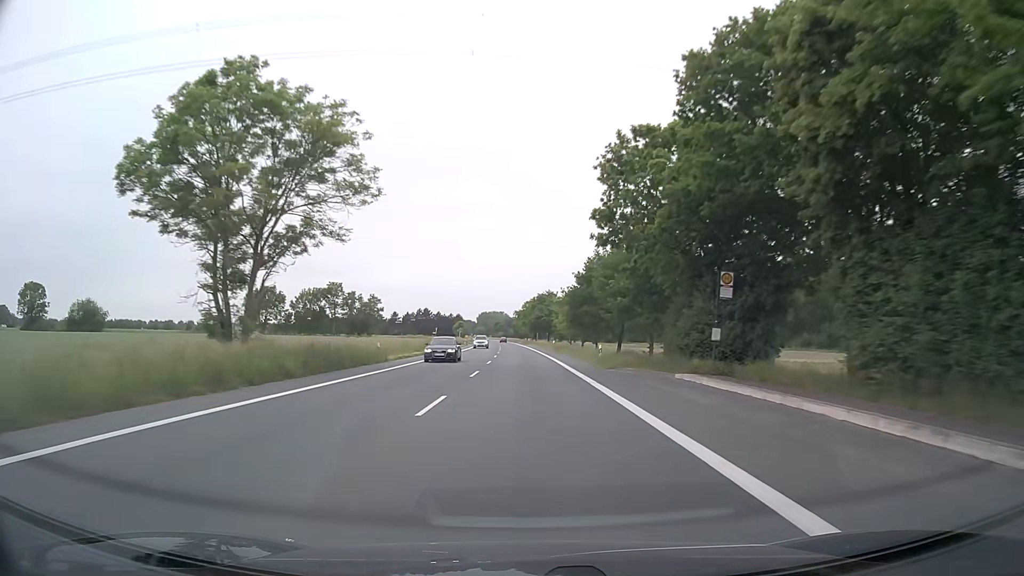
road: primary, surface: asphalt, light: Day
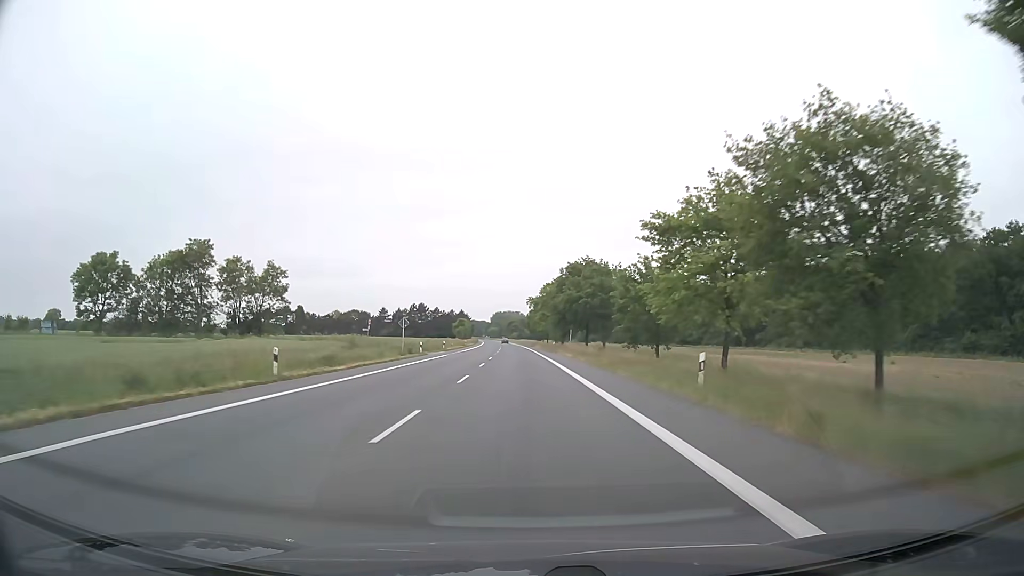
(-0.7, +63.3) m; -1°
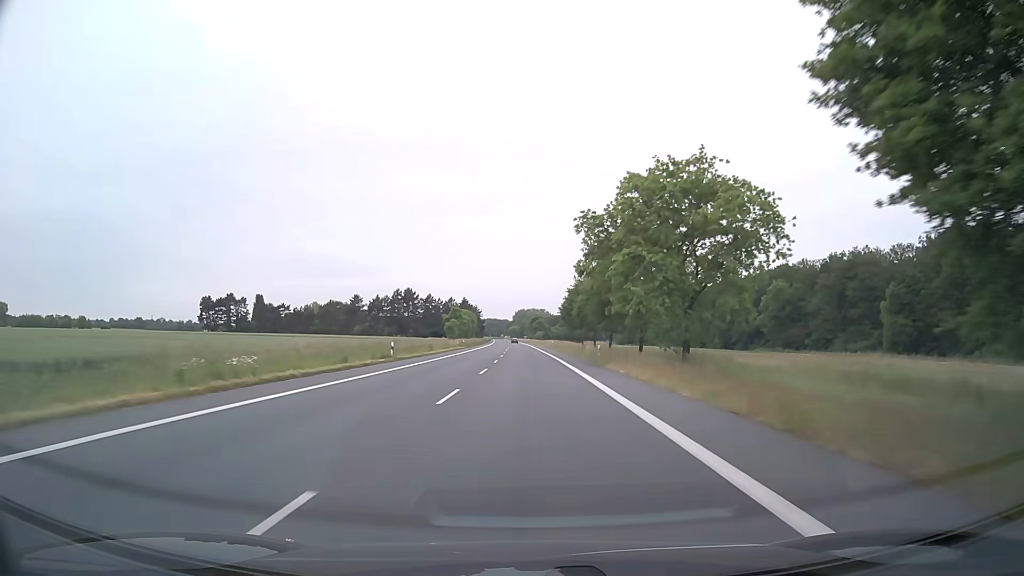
(-1.4, +79.1) m; -2°
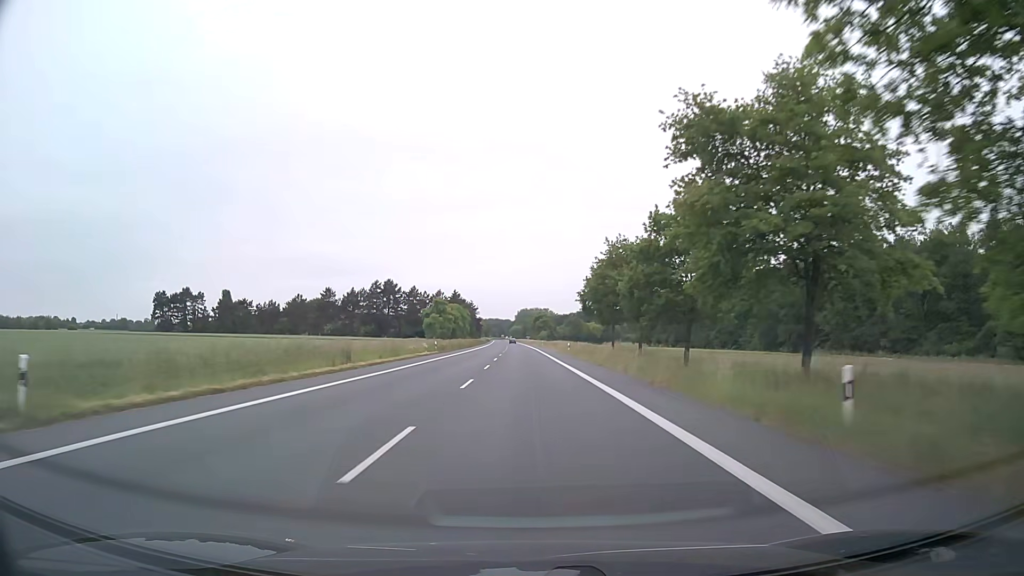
(-0.1, +31.6) m; 0°
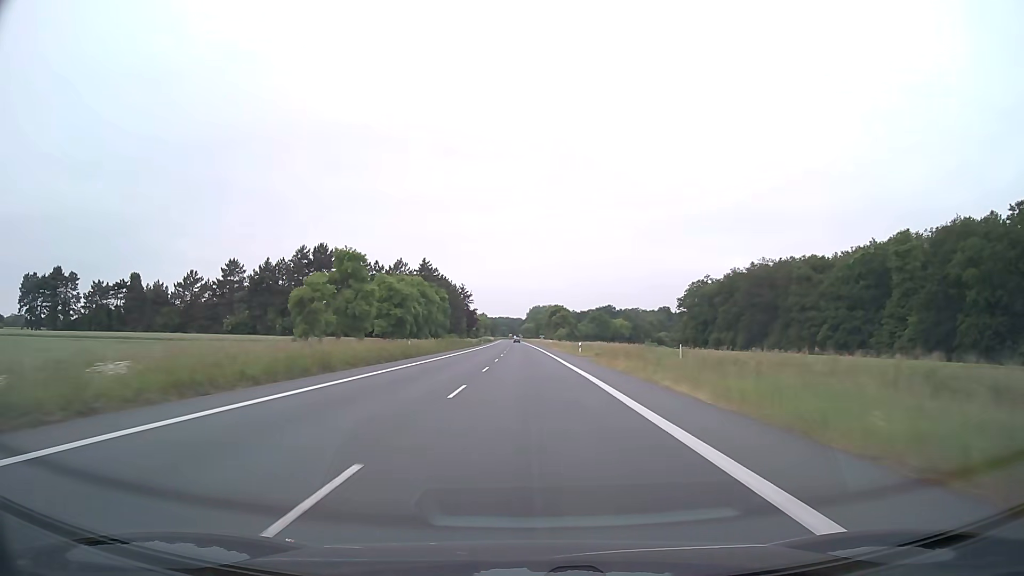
(-0.4, +63.2) m; -1°
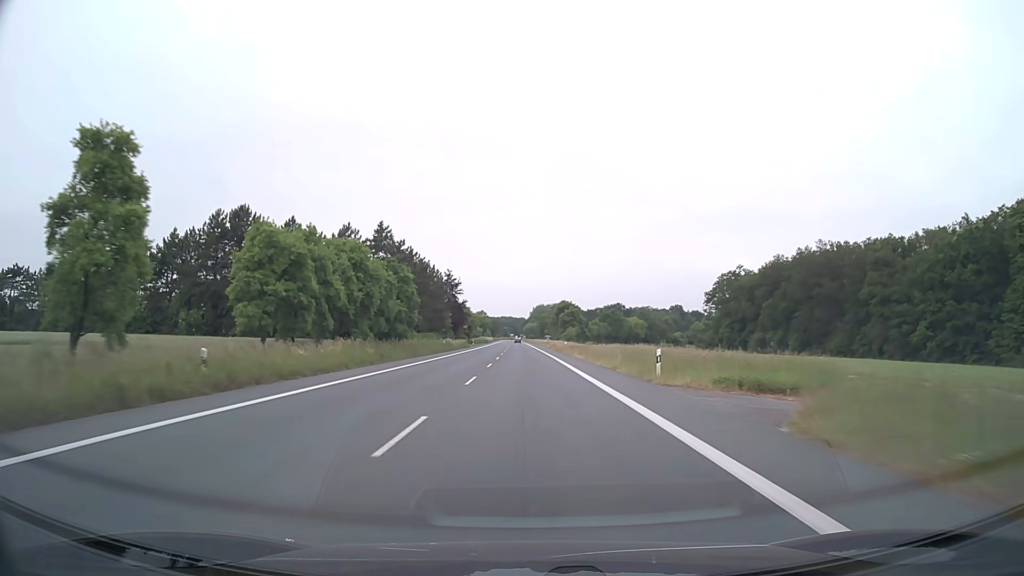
(-0.1, +31.6) m; 0°
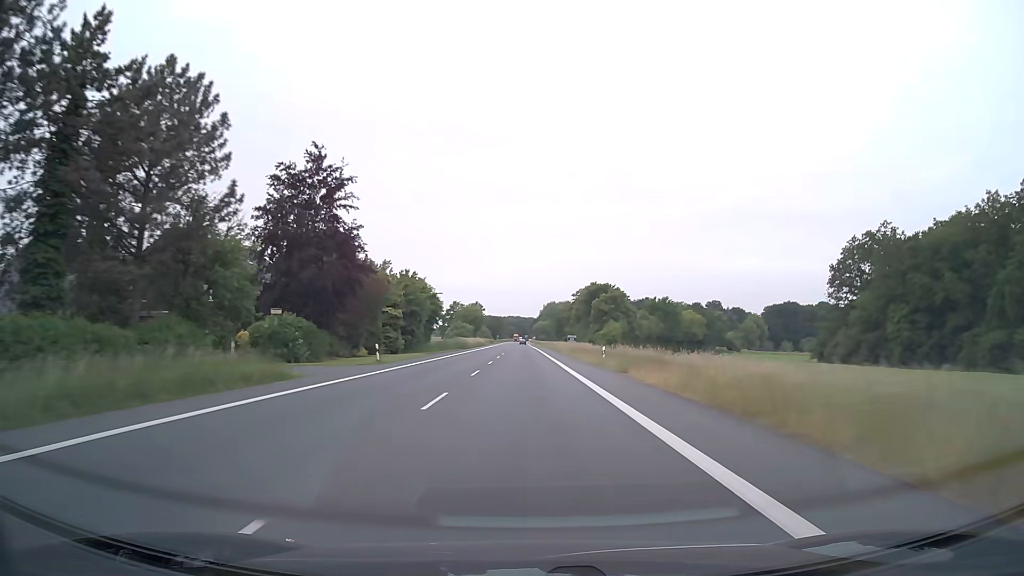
(-0.5, +78.9) m; -1°
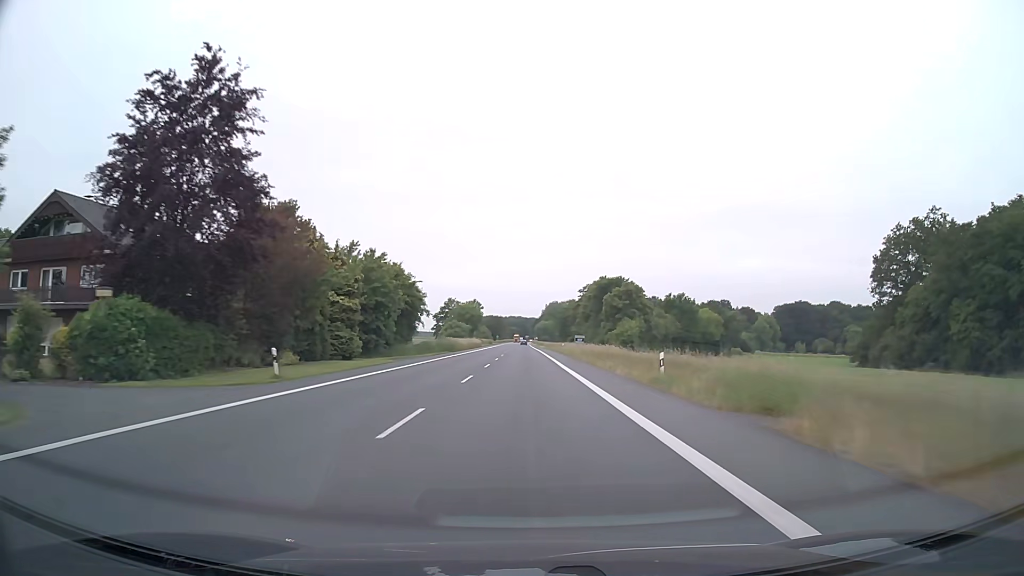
(0.0, +15.8) m; 0°
(0, +10) (0, +20) (0, +30) (0, +40) (0, +50) (0, +60) (0, +70) (0, +80) (0, +90) (0, +100) m
